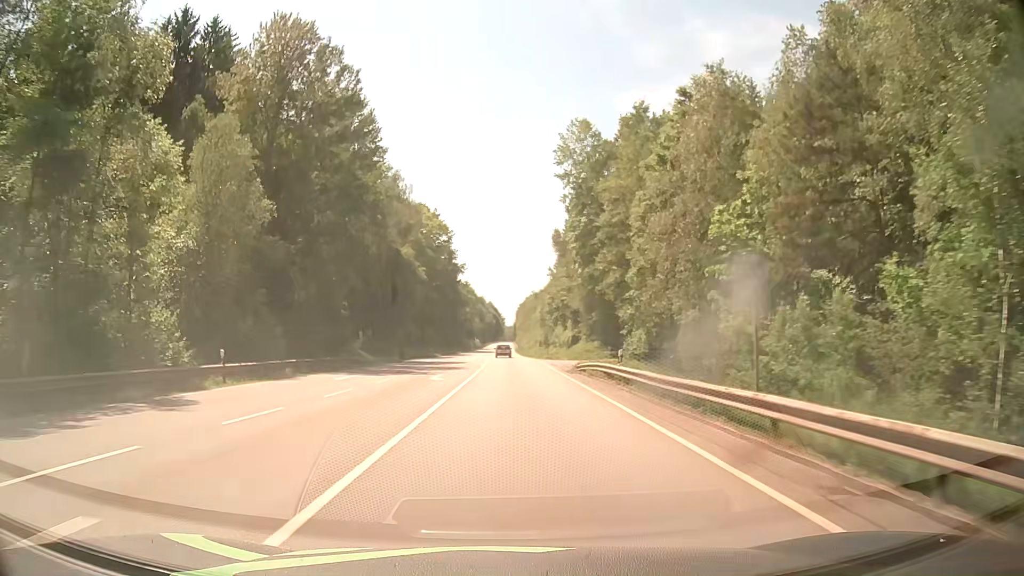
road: secondary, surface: asphalt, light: Day
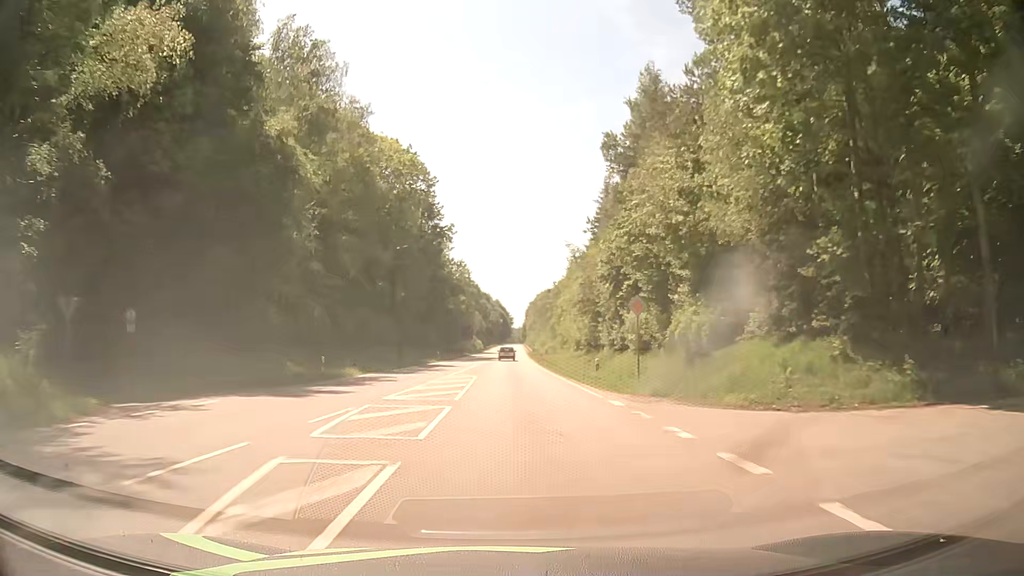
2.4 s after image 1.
(-0.3, +47.2) m; -1°
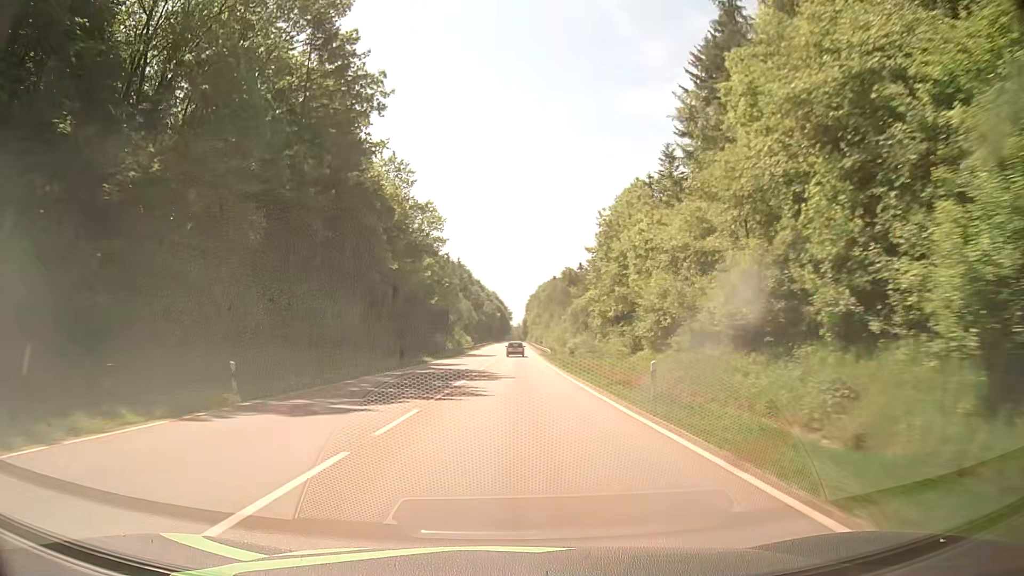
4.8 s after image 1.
(-0.3, +51.5) m; -1°
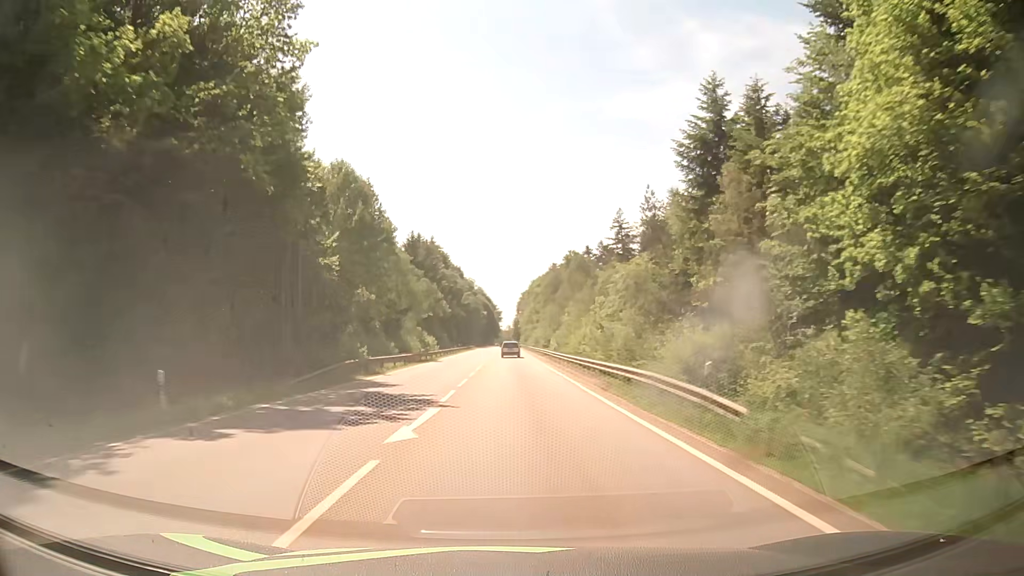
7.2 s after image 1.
(+0.9, +54.5) m; +1°
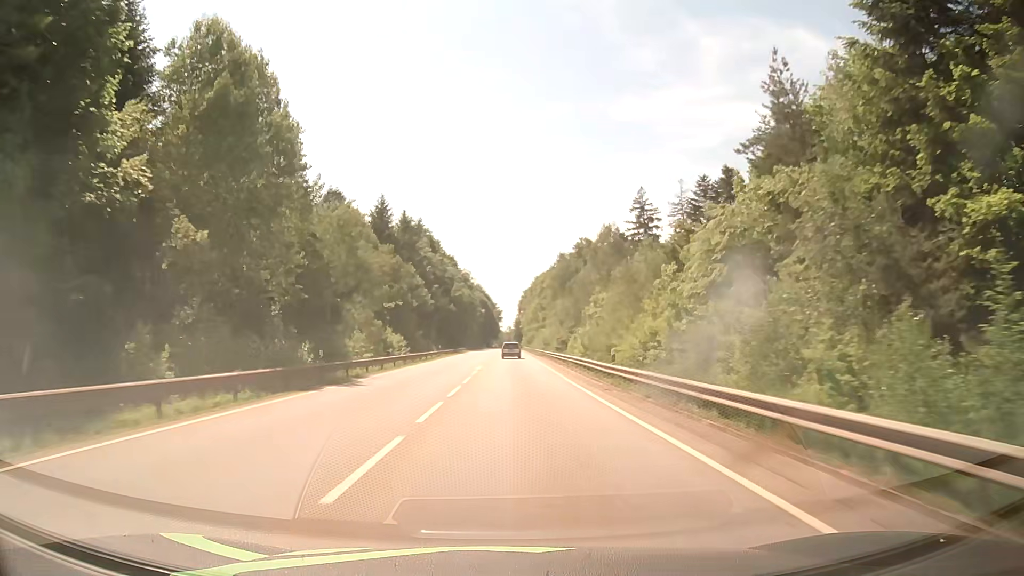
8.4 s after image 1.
(0.0, +28.2) m; 0°
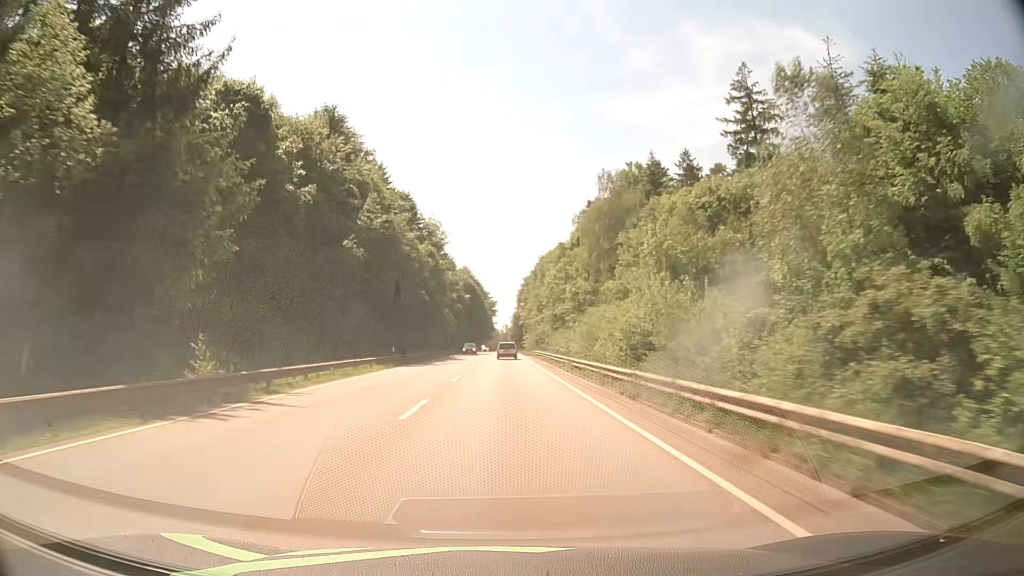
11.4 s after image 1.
(-0.2, +72.9) m; 0°
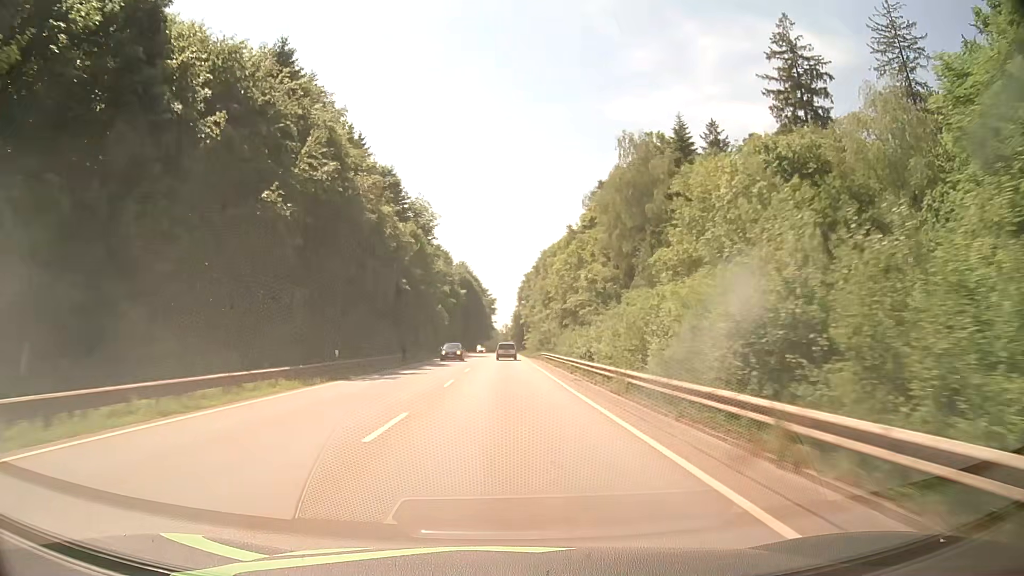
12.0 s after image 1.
(0.0, +14.8) m; 0°
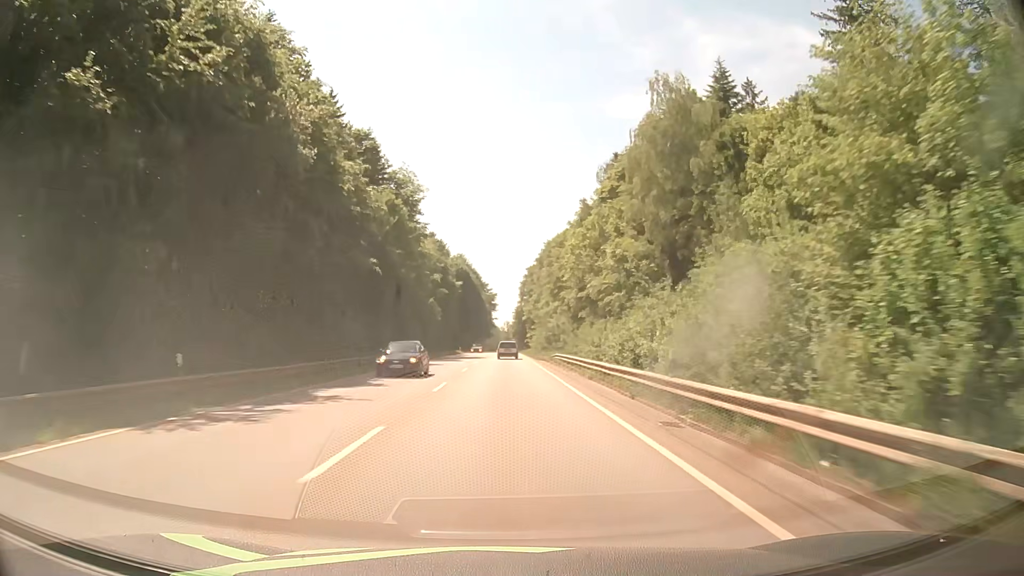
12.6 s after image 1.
(0.0, +14.7) m; 0°
(0, +10) (0, +20) (0, +30) (0, +40) (0, +50) (0, +60) (0, +70) (0, +80) (0, +90) (0, +100) m
